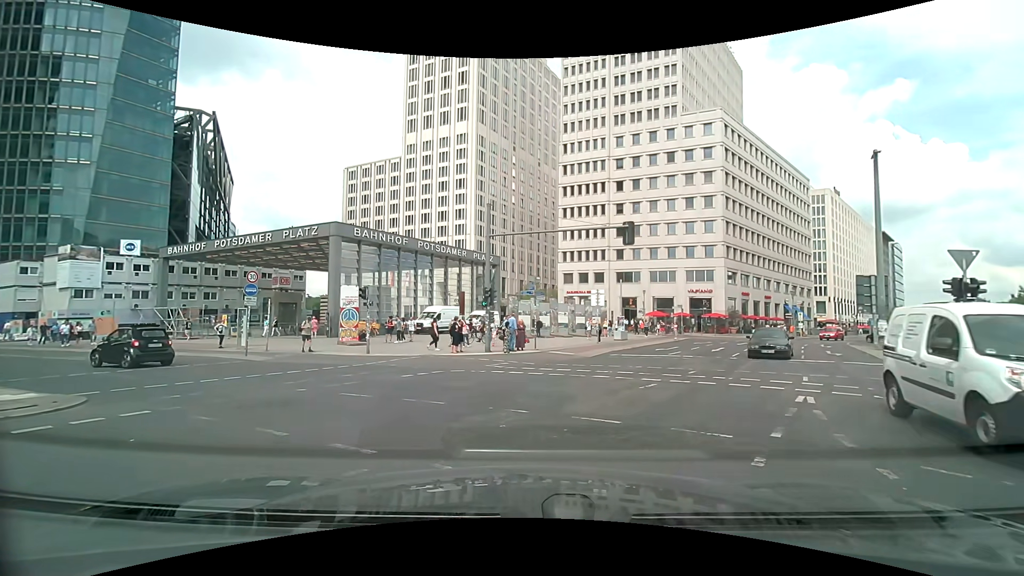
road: secondary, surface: asphalt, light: Day
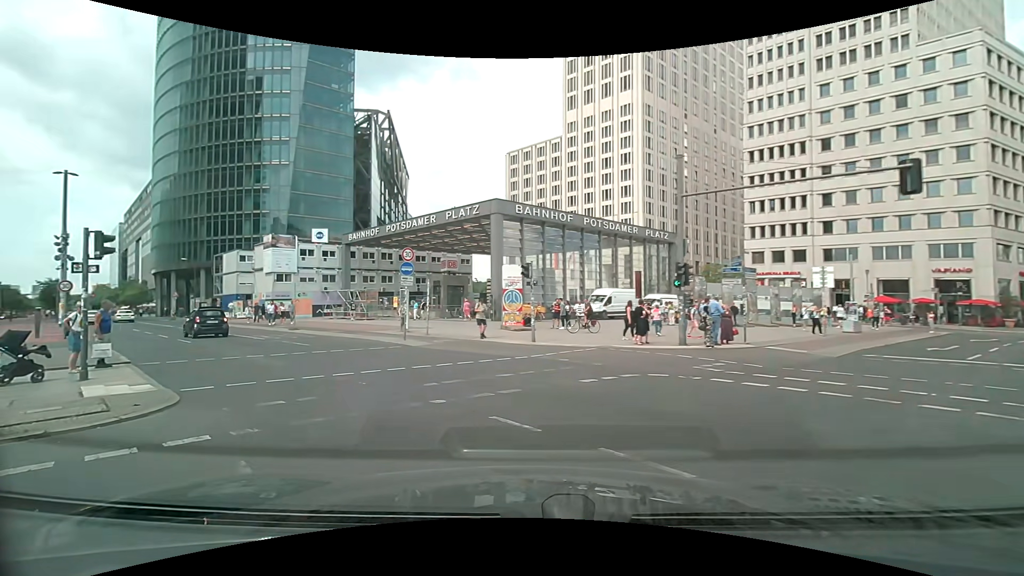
(-0.8, +4.9) m; -17°
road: primary
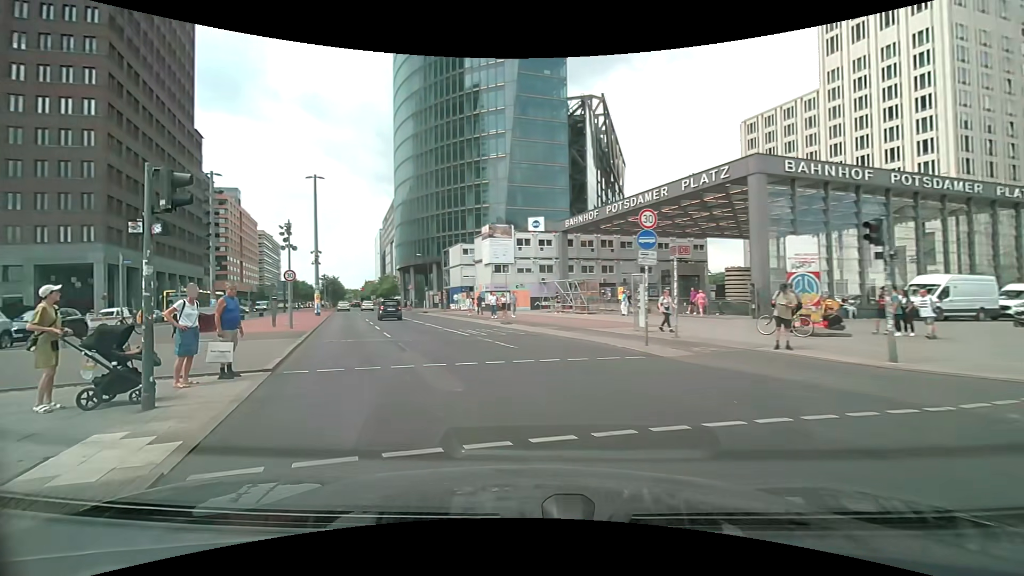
(-1.7, +7.0) m; -25°
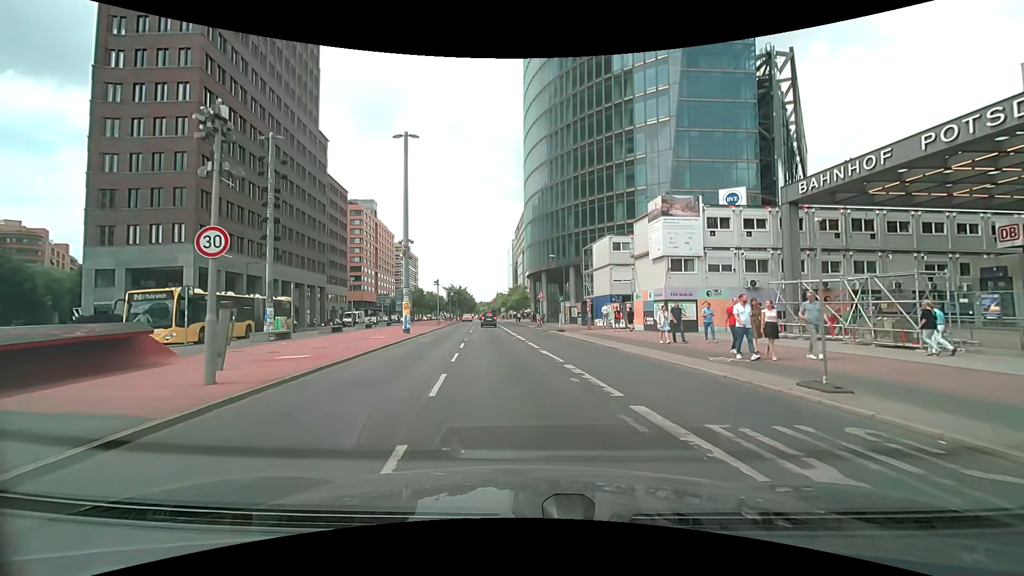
(-3.7, +17.6) m; -17°
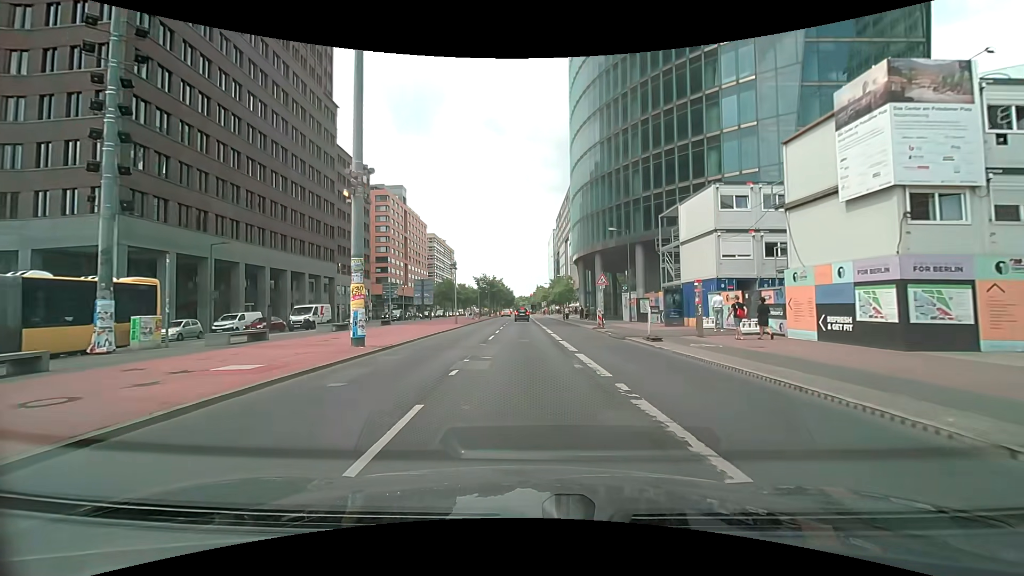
(-0.7, +16.5) m; -5°
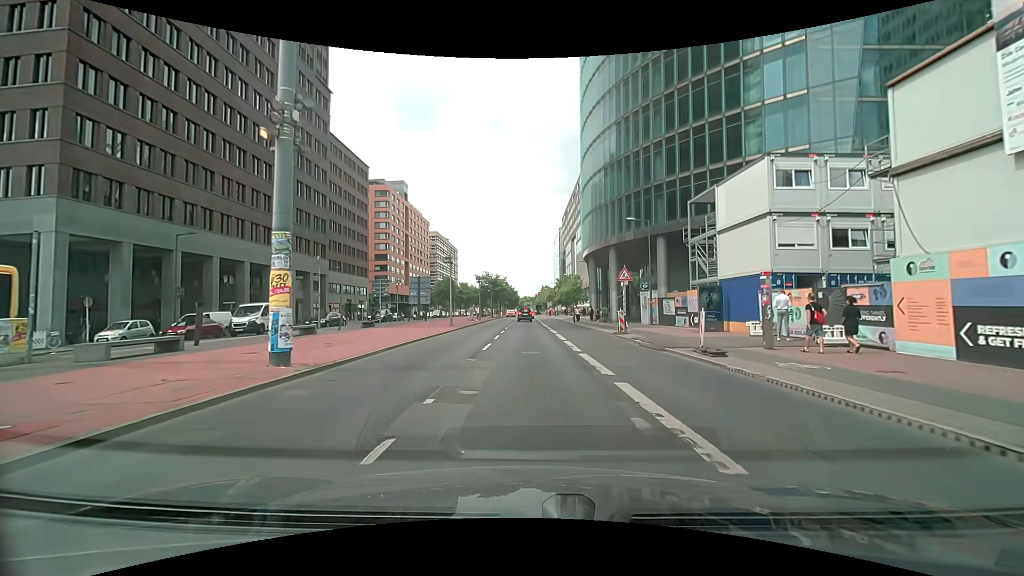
(0.0, +5.7) m; 0°
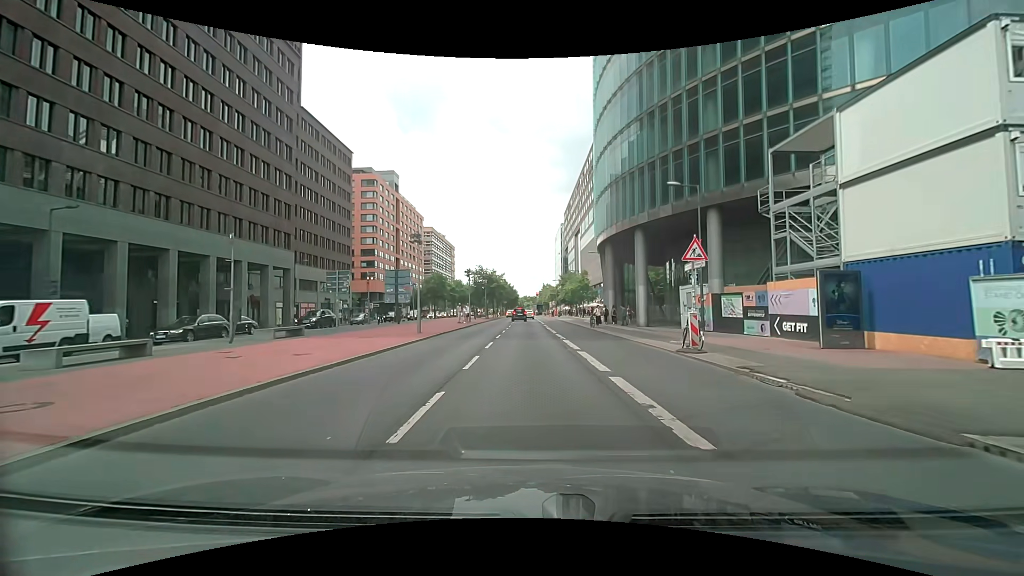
(-0.1, +11.3) m; -1°
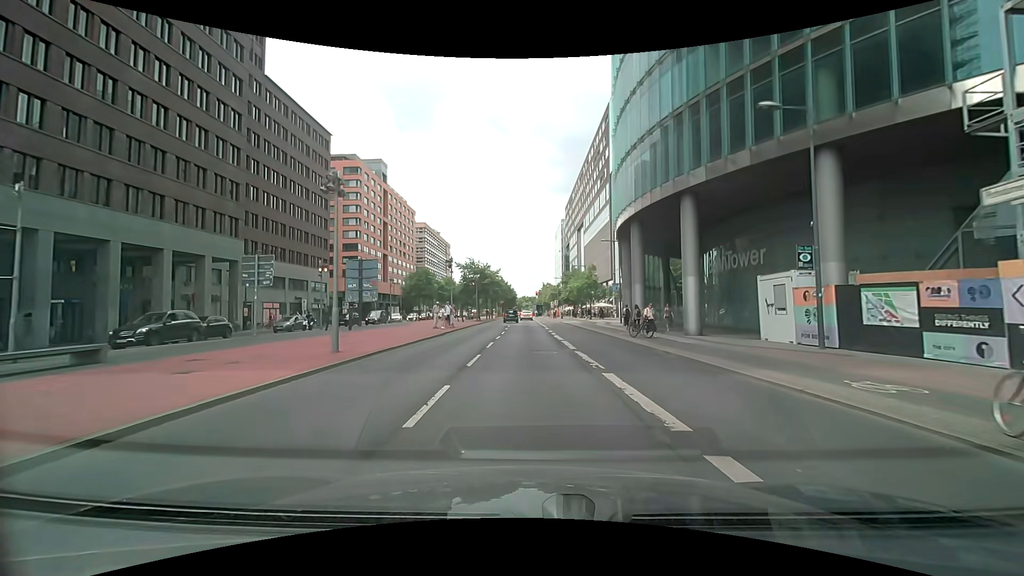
(-0.1, +11.3) m; 0°
